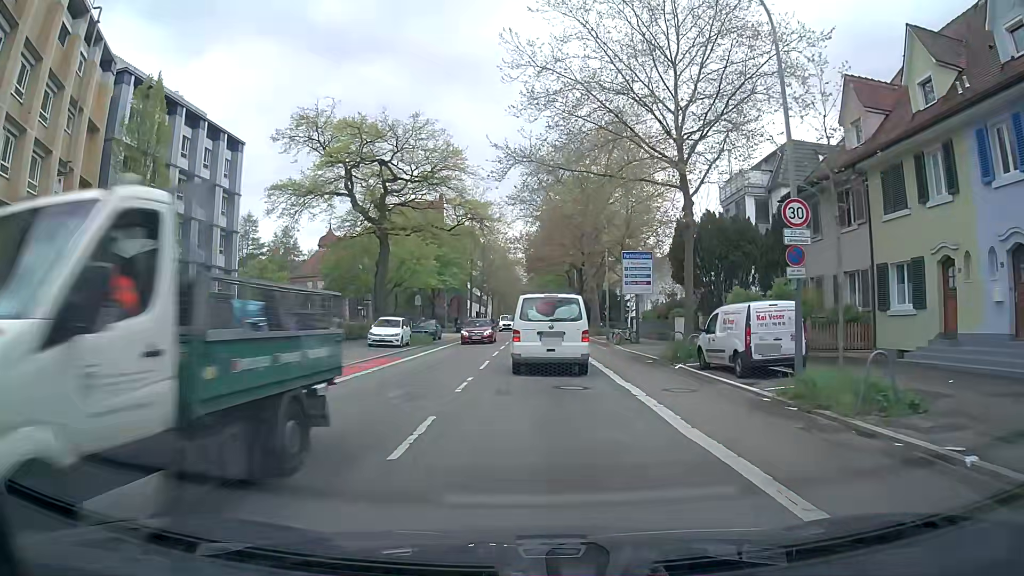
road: secondary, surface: asphalt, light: Day
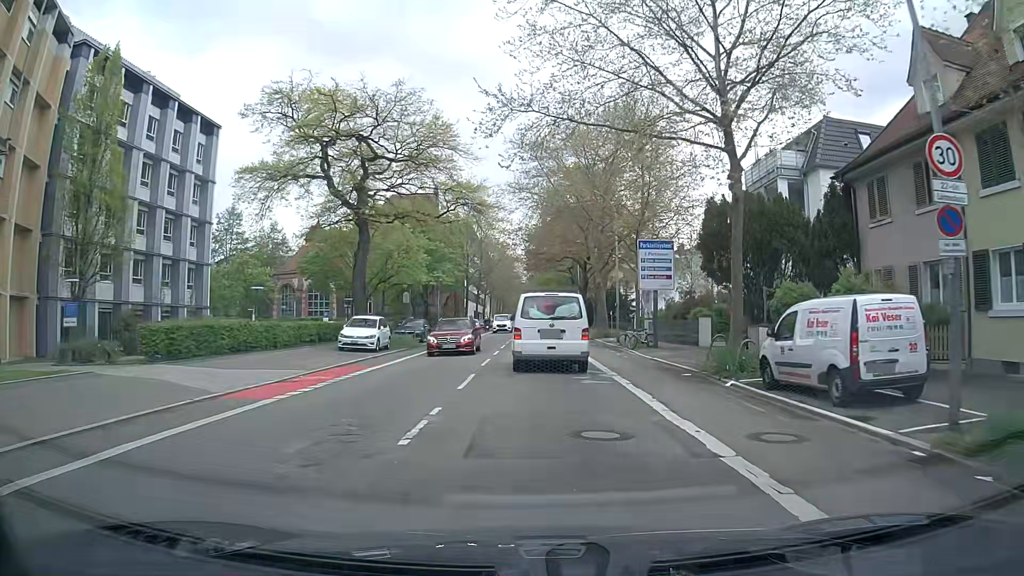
(0.0, +5.5) m; +1°
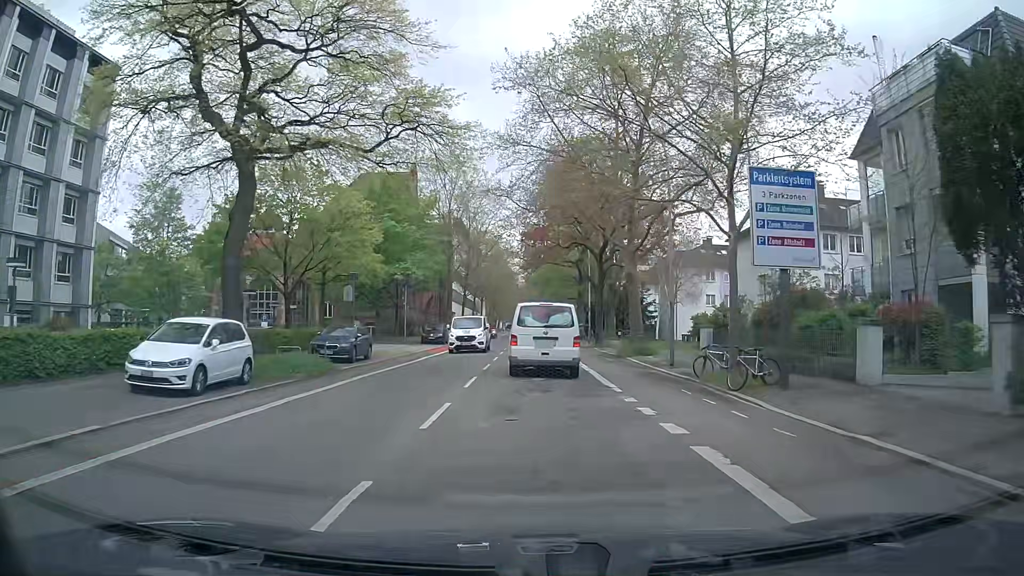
(-0.3, +16.6) m; 0°
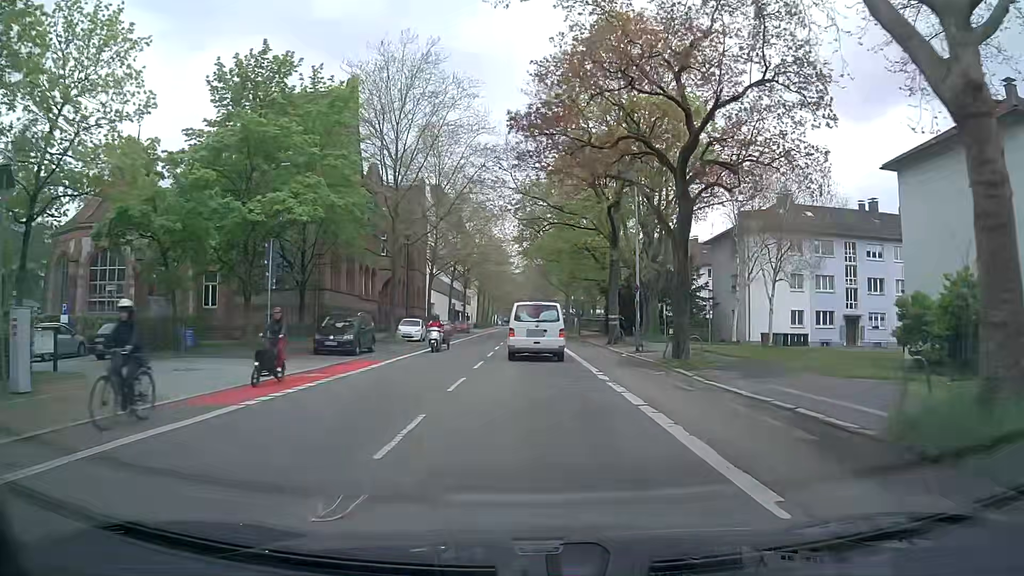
(-0.4, +26.8) m; -1°
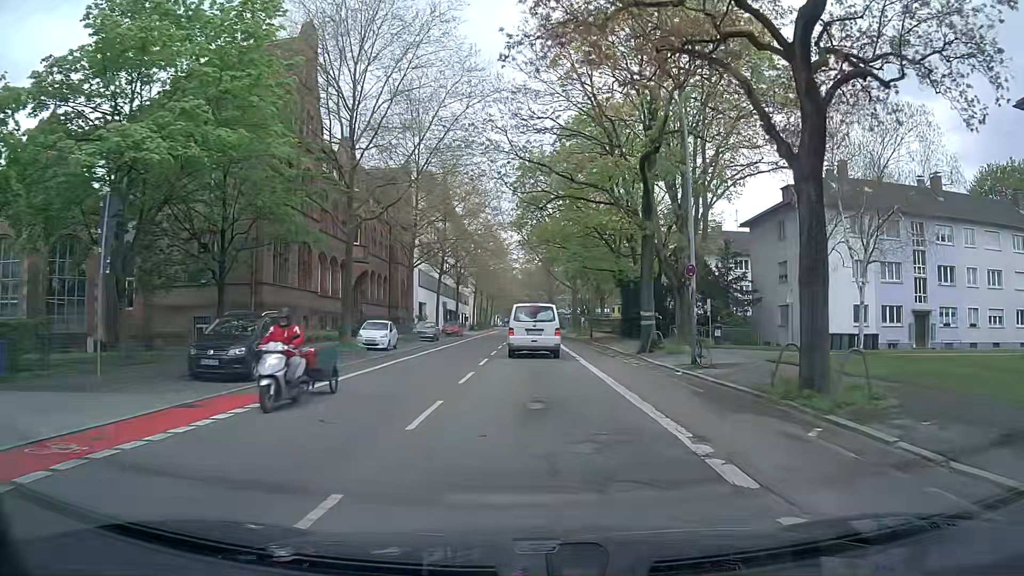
(+0.1, +10.7) m; +1°
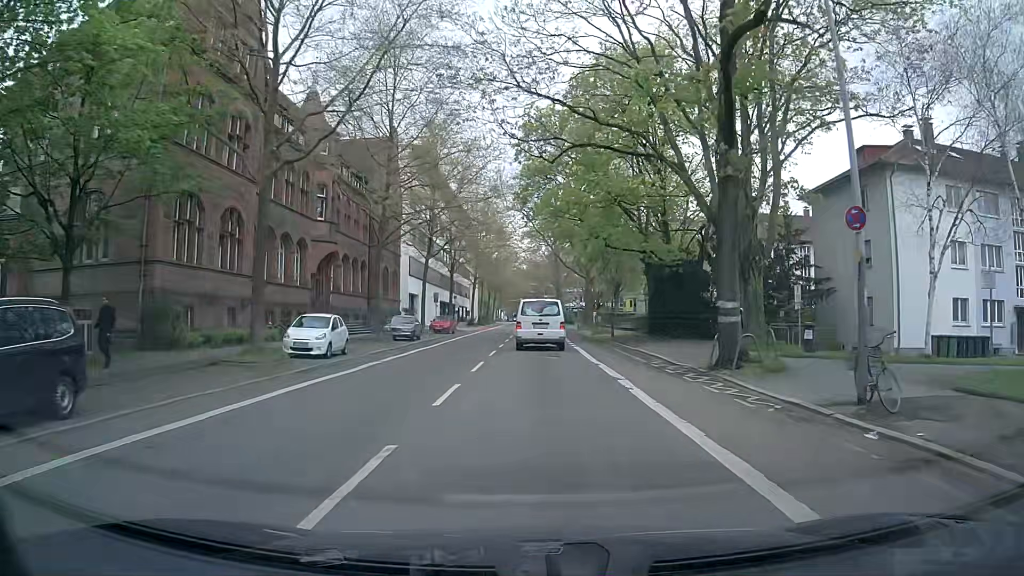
(-0.1, +10.9) m; -1°
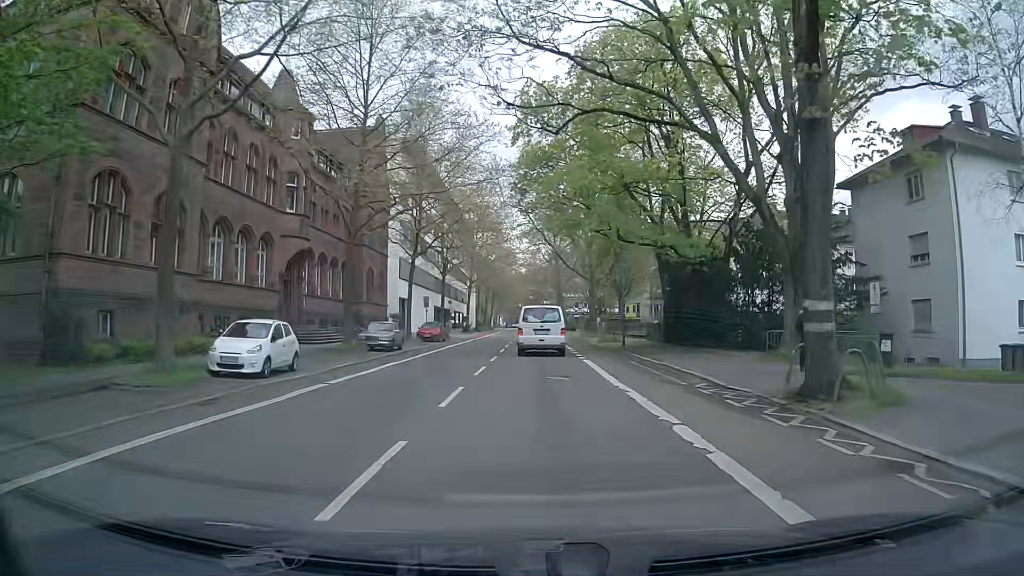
(0.0, +5.6) m; 0°
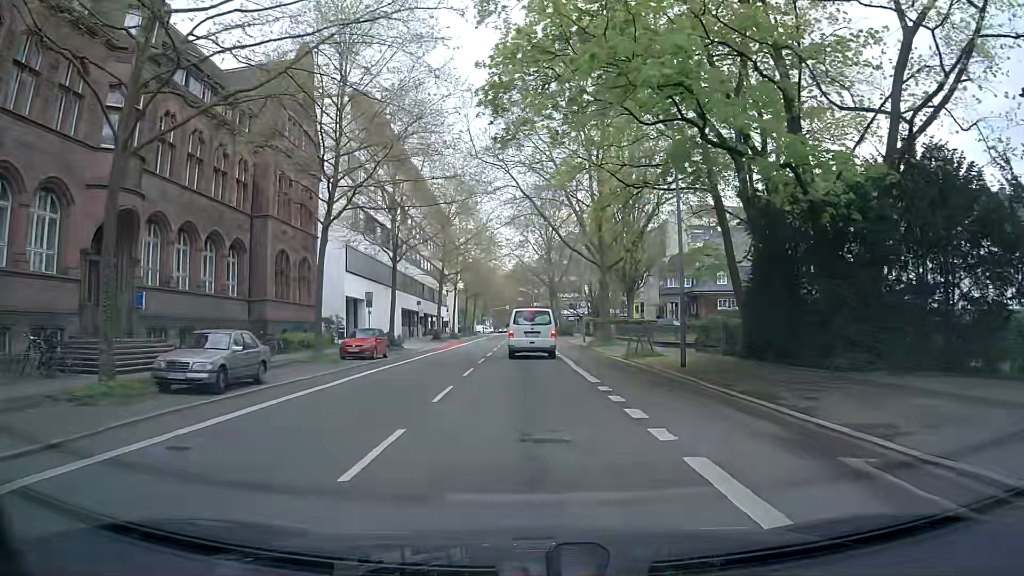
(+0.3, +17.4) m; +1°
(0, +10) (0, +20) (-1, +30) (-1, +40) (-1, +50) (-1, +60) (-1, +70) (-2, +80) (-2, +90) (-2, +100) m
